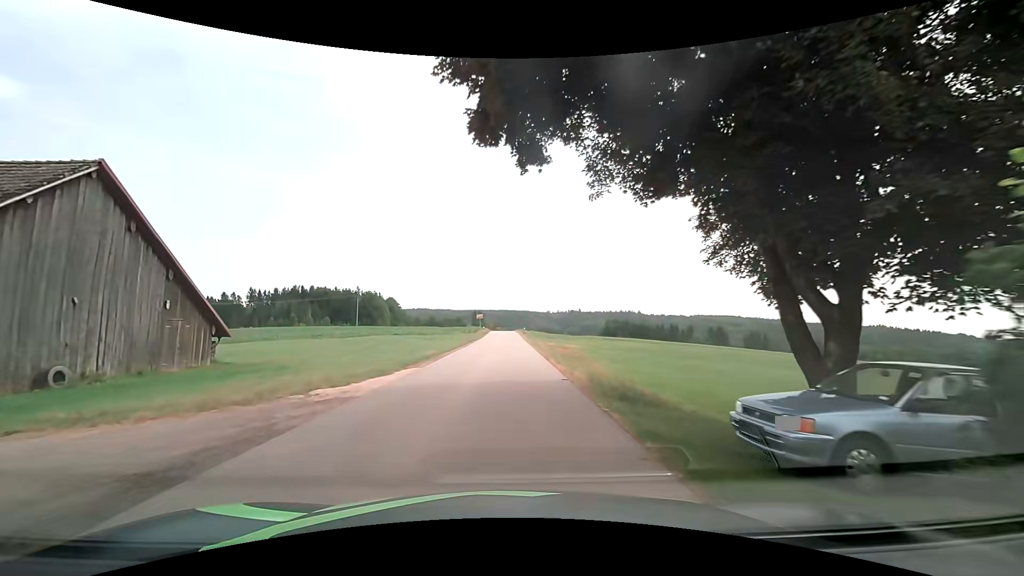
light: Day
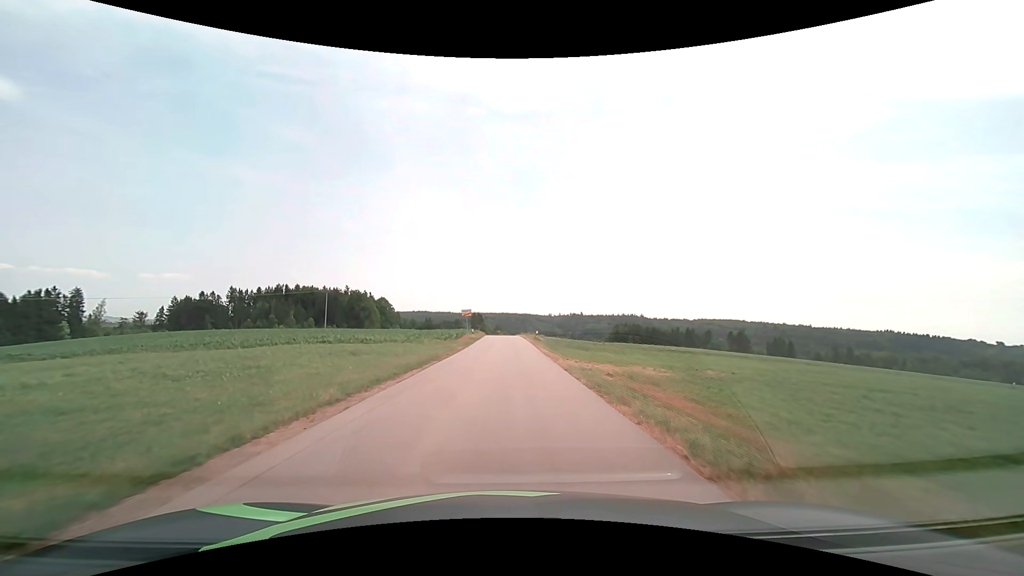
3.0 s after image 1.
(0.0, +27.5) m; 0°
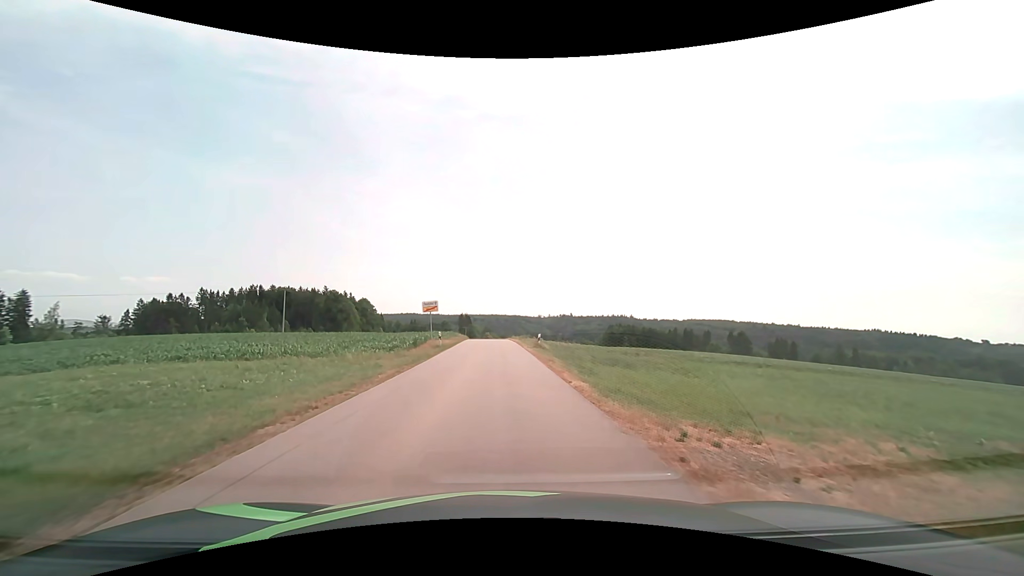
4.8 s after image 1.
(+0.2, +16.8) m; +1°
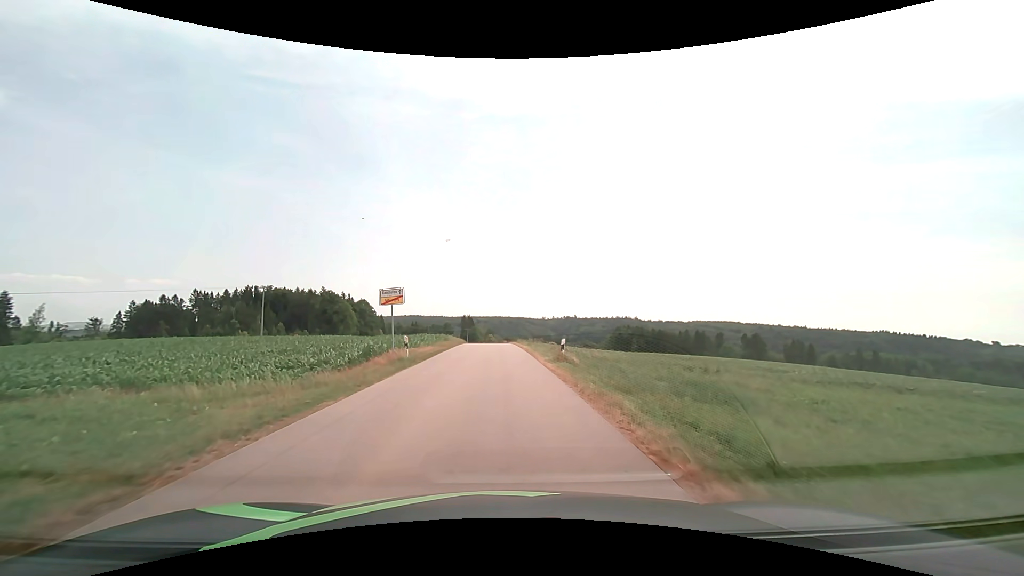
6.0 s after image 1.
(0.0, +11.3) m; 0°
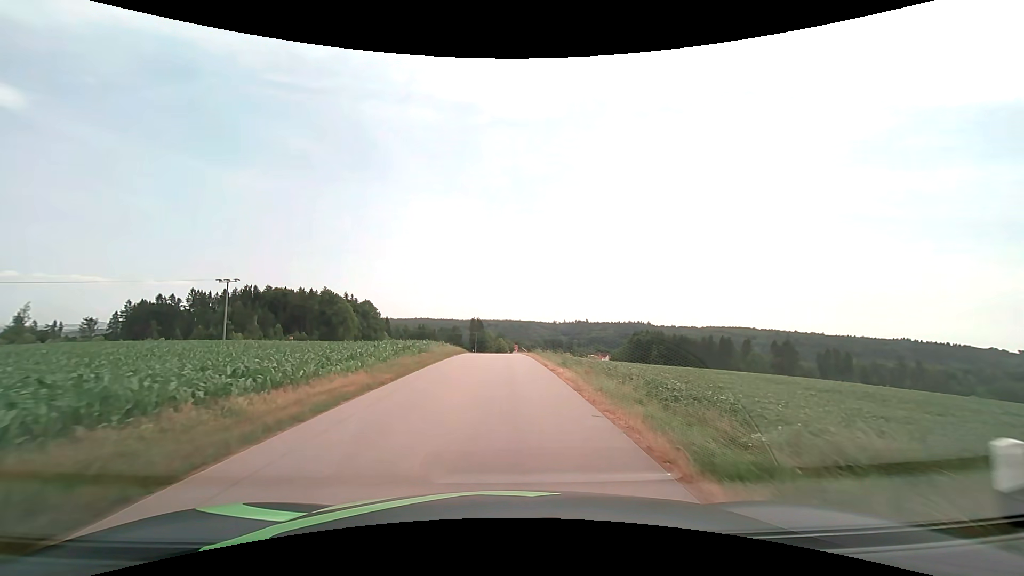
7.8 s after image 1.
(-0.2, +17.1) m; -1°
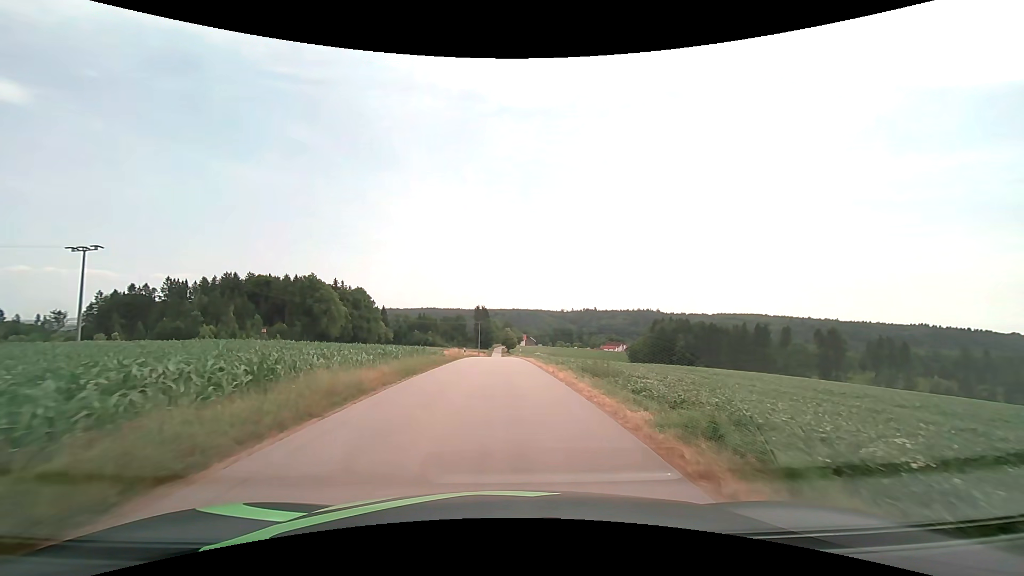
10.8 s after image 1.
(-0.2, +28.8) m; -1°
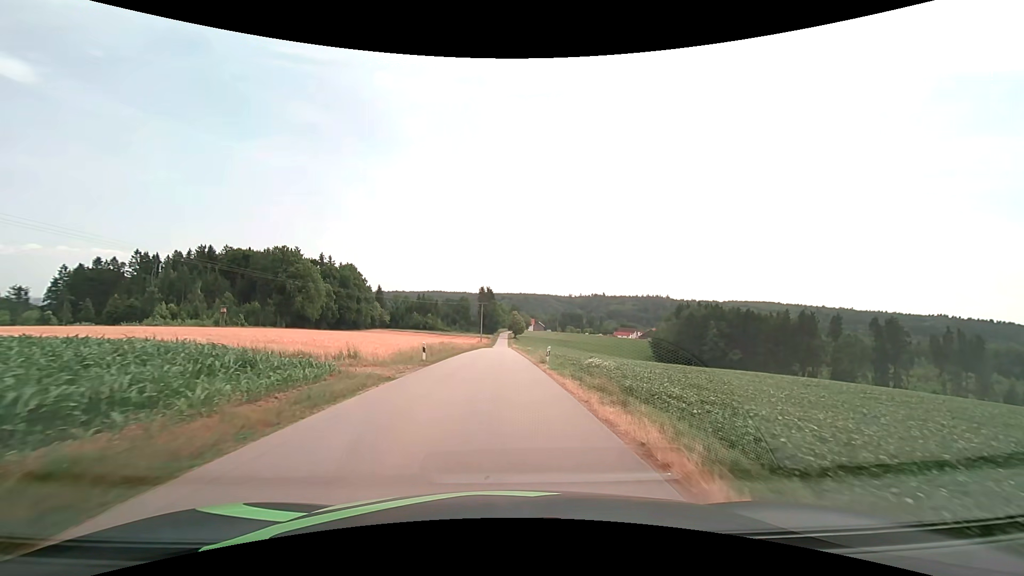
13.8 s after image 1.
(-0.1, +29.2) m; -1°
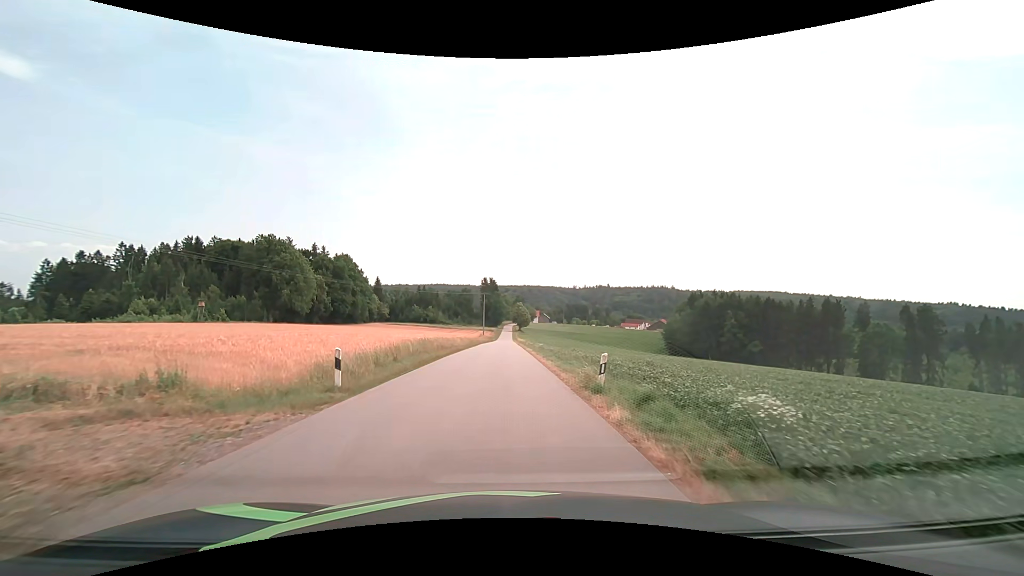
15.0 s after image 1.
(0.0, +12.4) m; 0°
(0, +10) (0, +20) (0, +30) (0, +40) (0, +50) (0, +60) (0, +70) (0, +80) (0, +90) (0, +100) m
